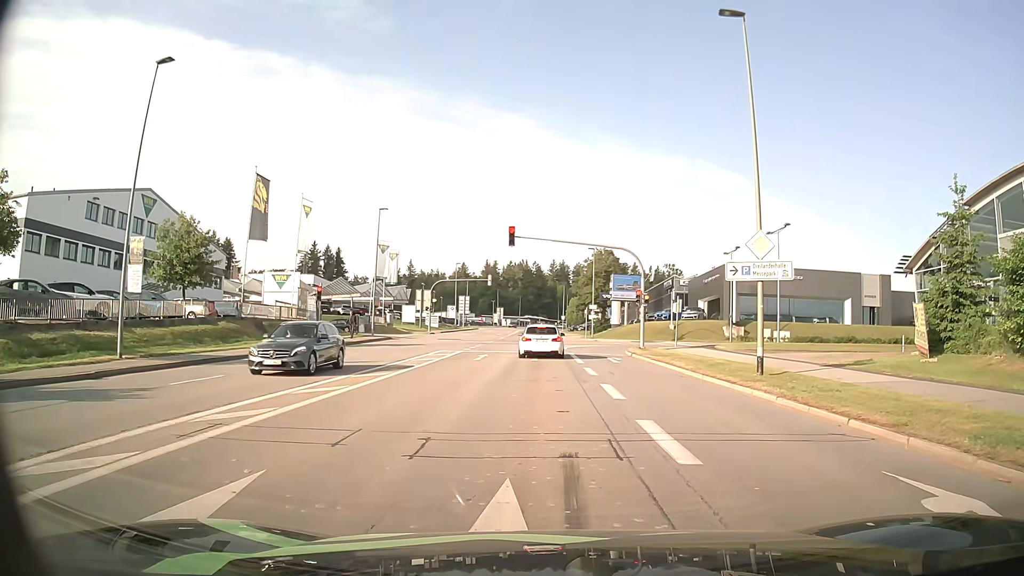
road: tertiary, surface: asphalt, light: Day
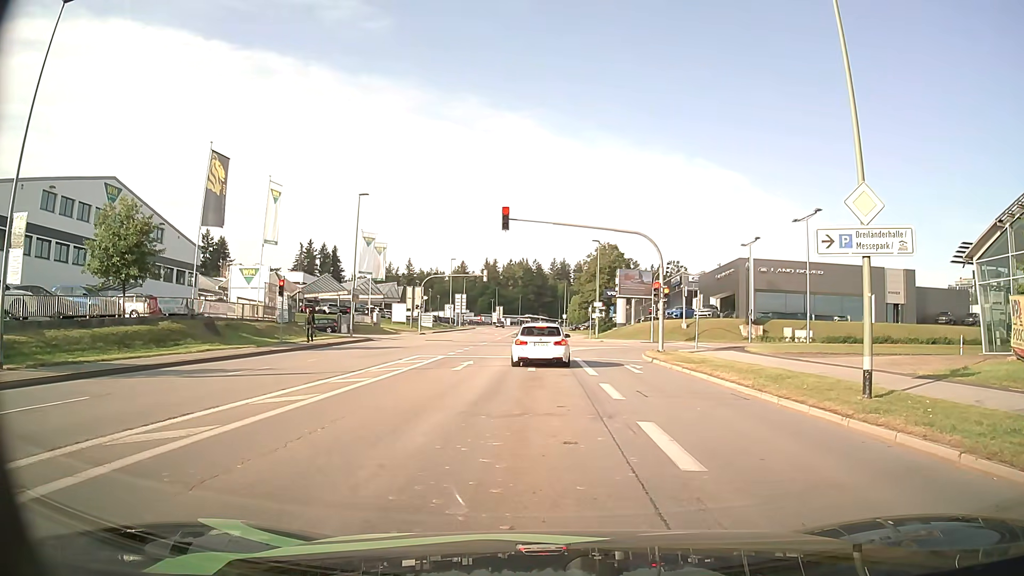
(-0.1, +6.1) m; 0°
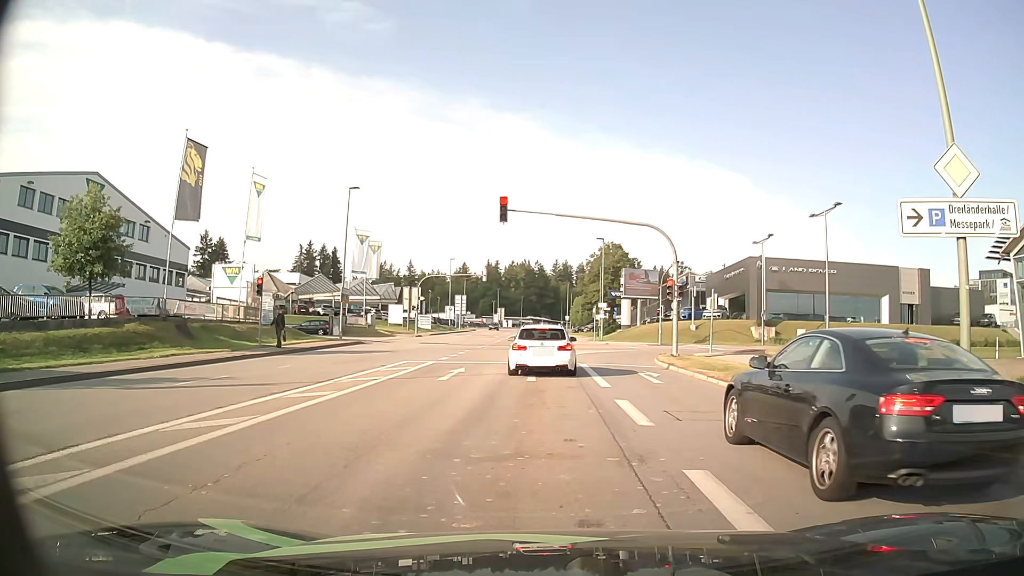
(0.0, +3.0) m; 0°
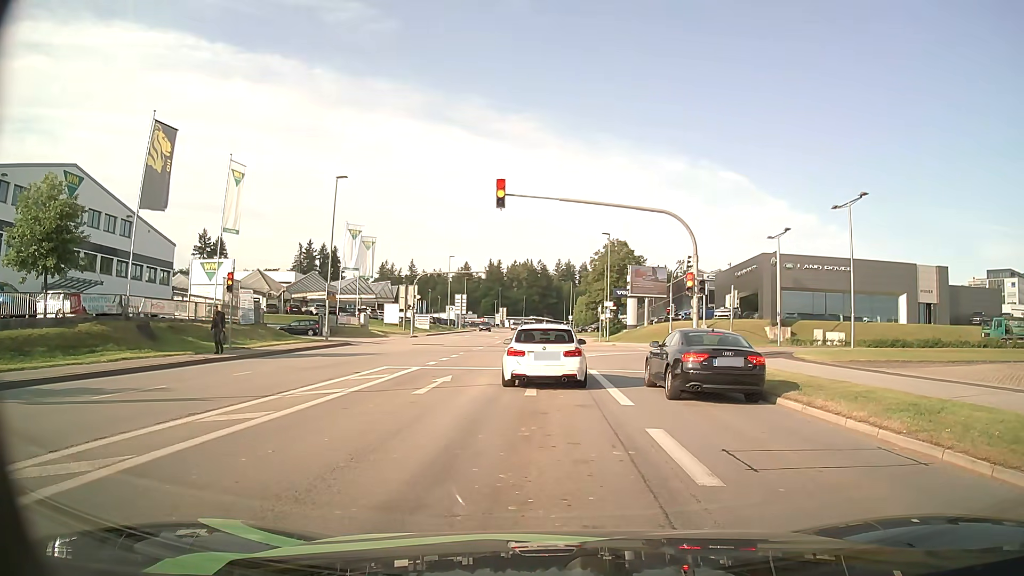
(0.0, +3.5) m; 0°
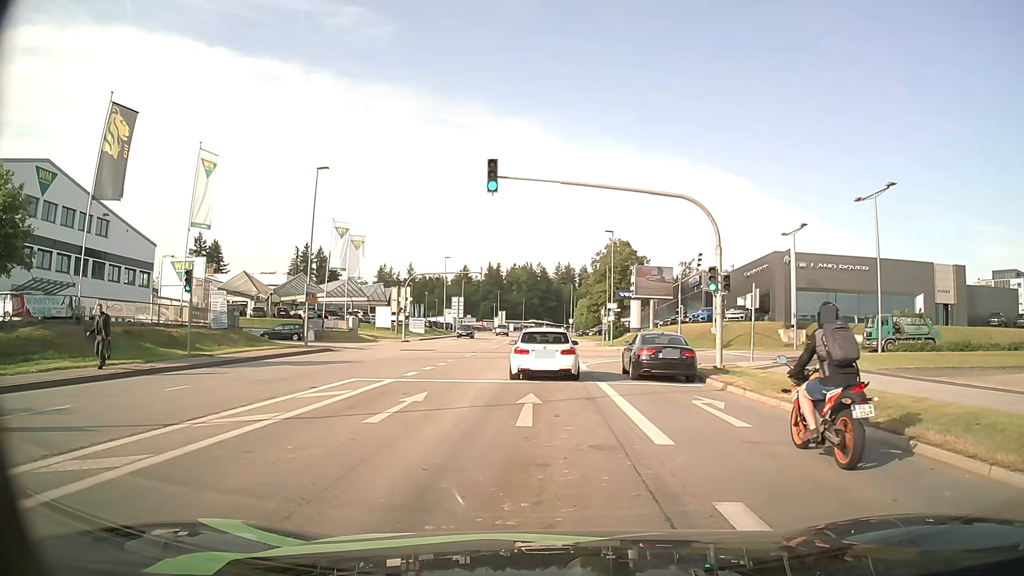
(0.0, +3.8) m; +1°
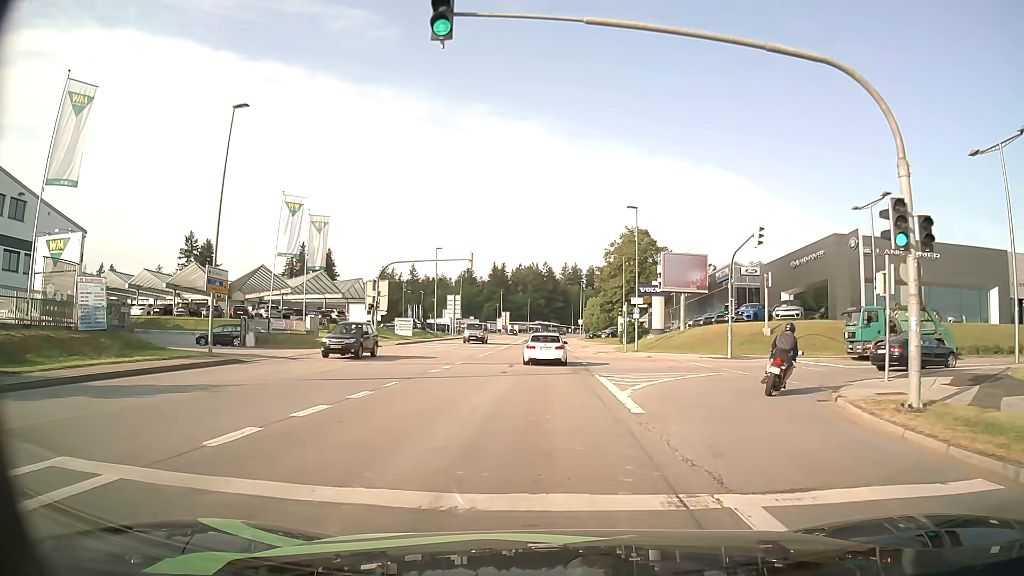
(-0.3, +13.0) m; -2°
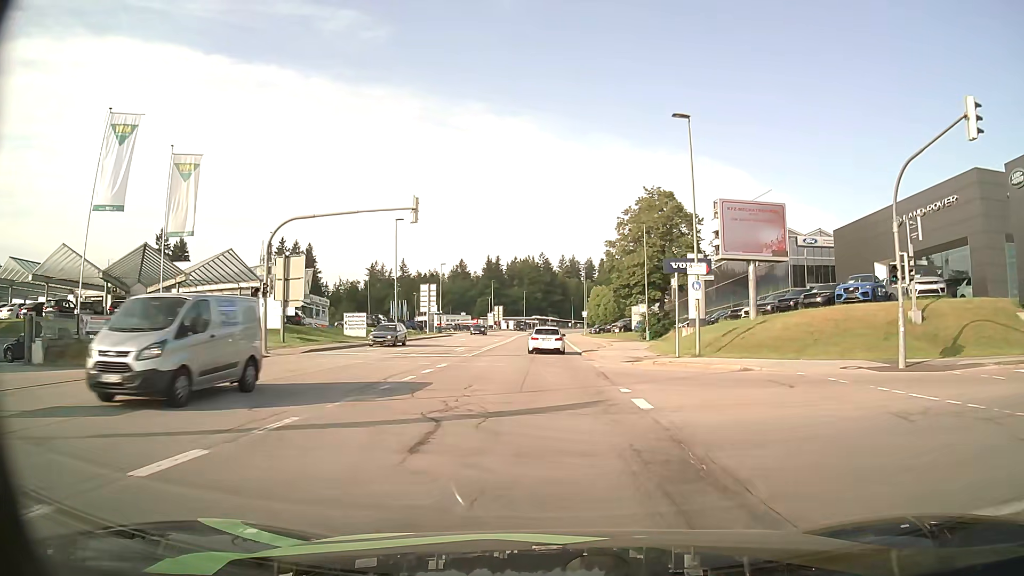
(+0.1, +20.1) m; 0°
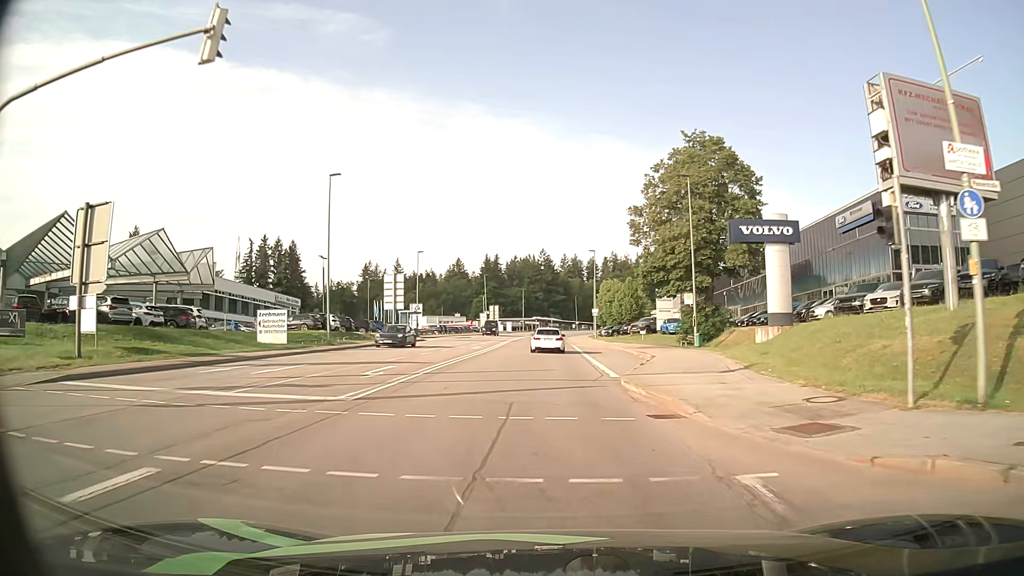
(0.0, +19.0) m; 0°
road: secondary
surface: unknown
(0, +10) (0, +20) (0, +30) (0, +40) (0, +50) (0, +60) (0, +70) (0, +80) (0, +90) (+1, +100) m
